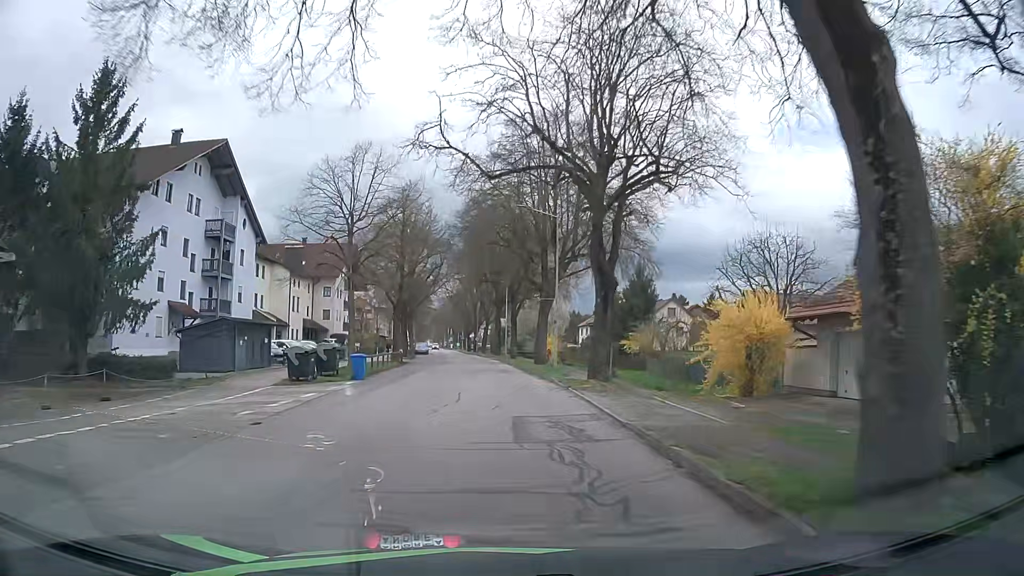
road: unclassified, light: Day
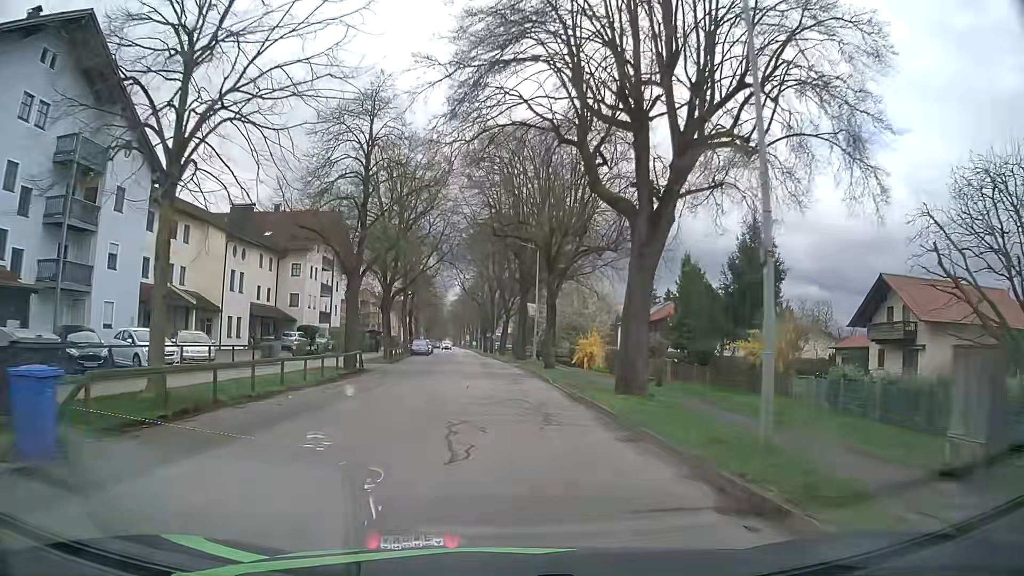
(-0.5, +21.5) m; -2°
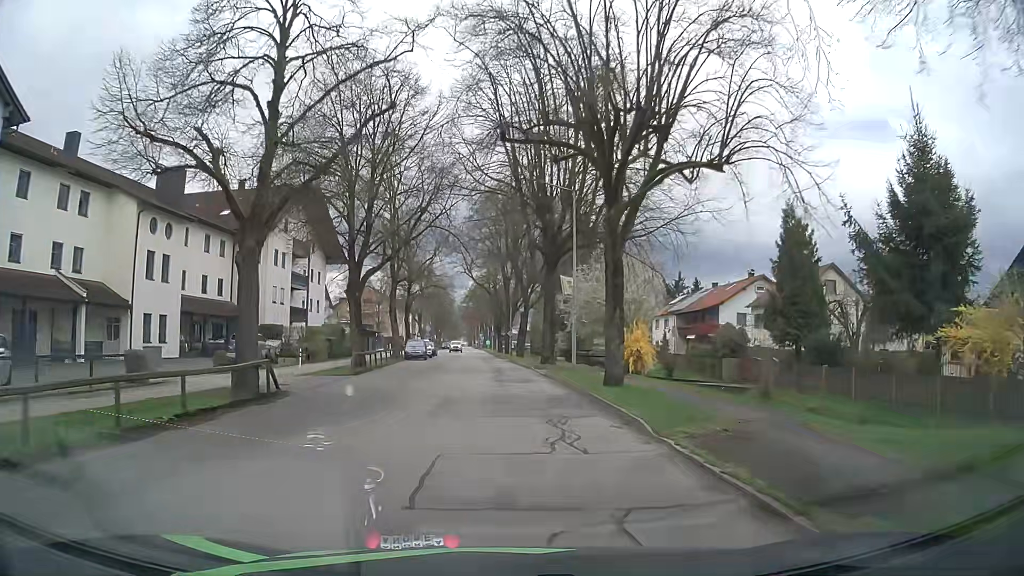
(-0.2, +14.3) m; -1°
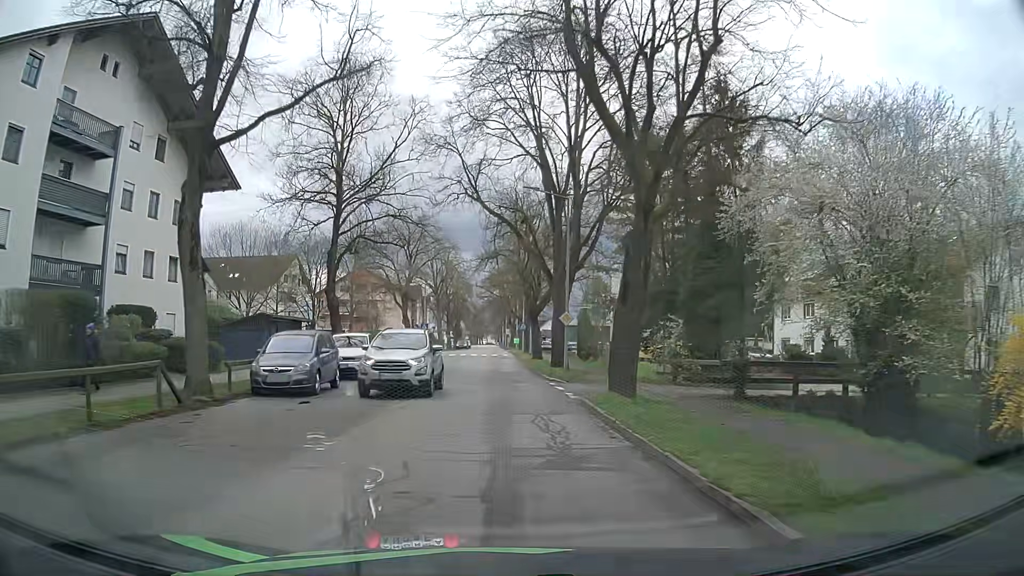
(-1.2, +35.8) m; -2°
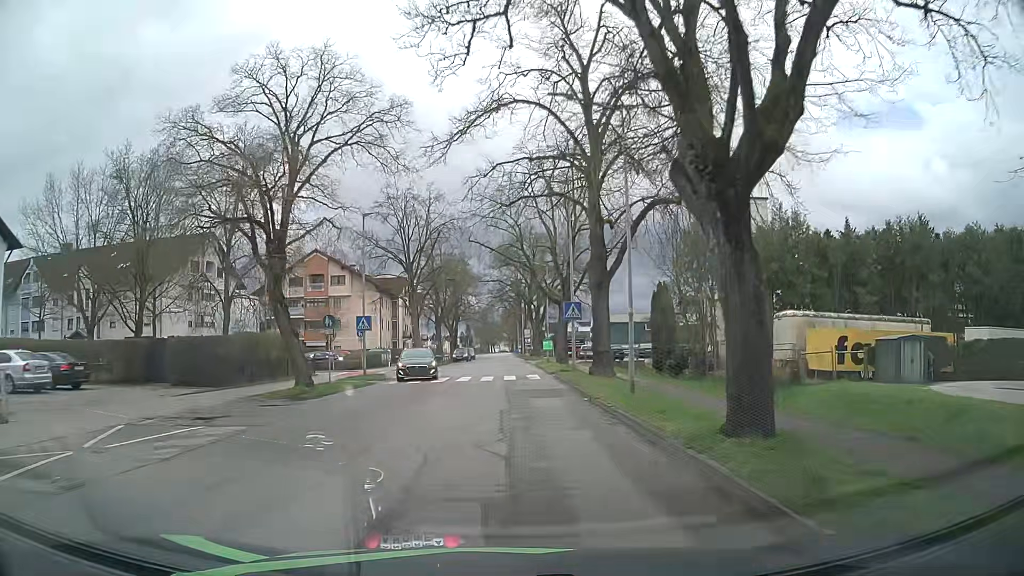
(-1.5, +35.6) m; -2°
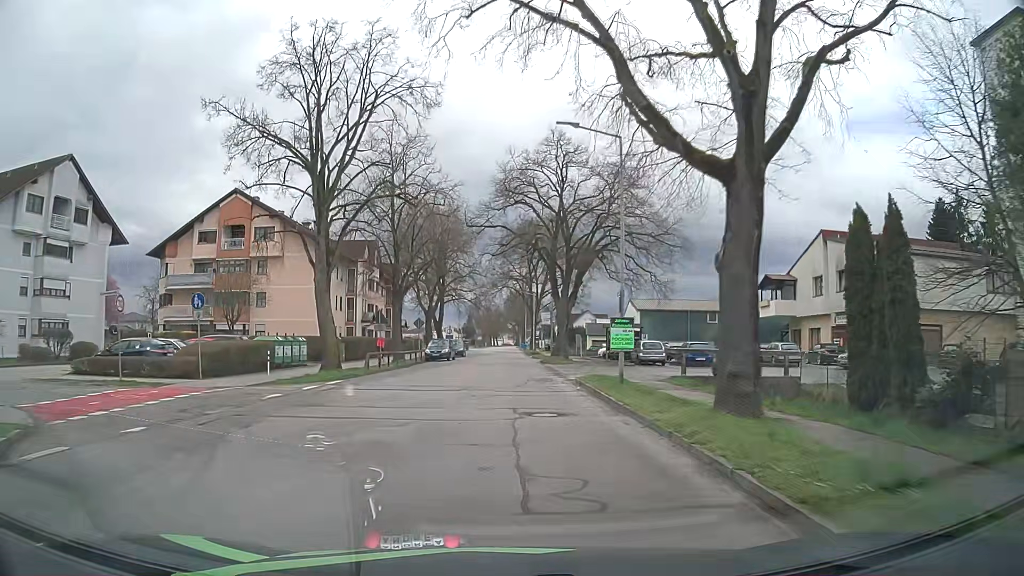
(-0.3, +28.5) m; -2°
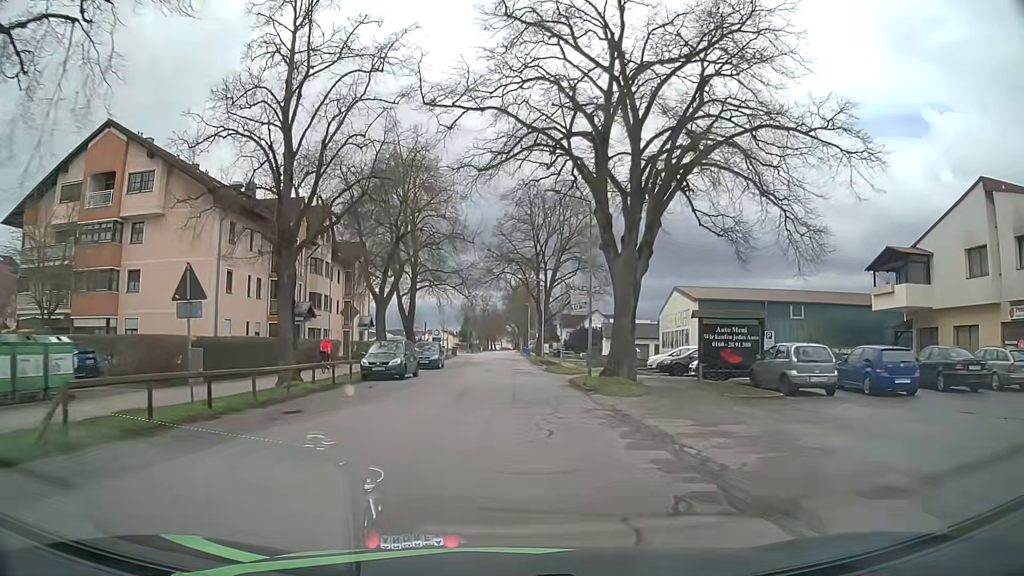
(+0.3, +21.2) m; +1°
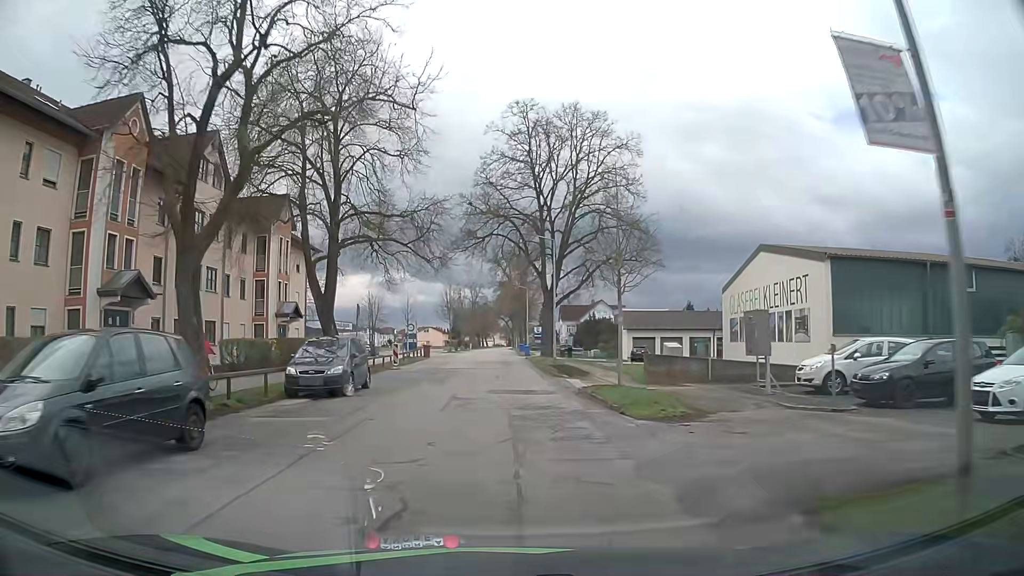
(+0.1, +21.2) m; +1°
(0, +10) (0, +20) (0, +30) (0, +40) (-1, +50) (-1, +60) (-1, +70) (-1, +80) (-2, +90) (-2, +100) m
